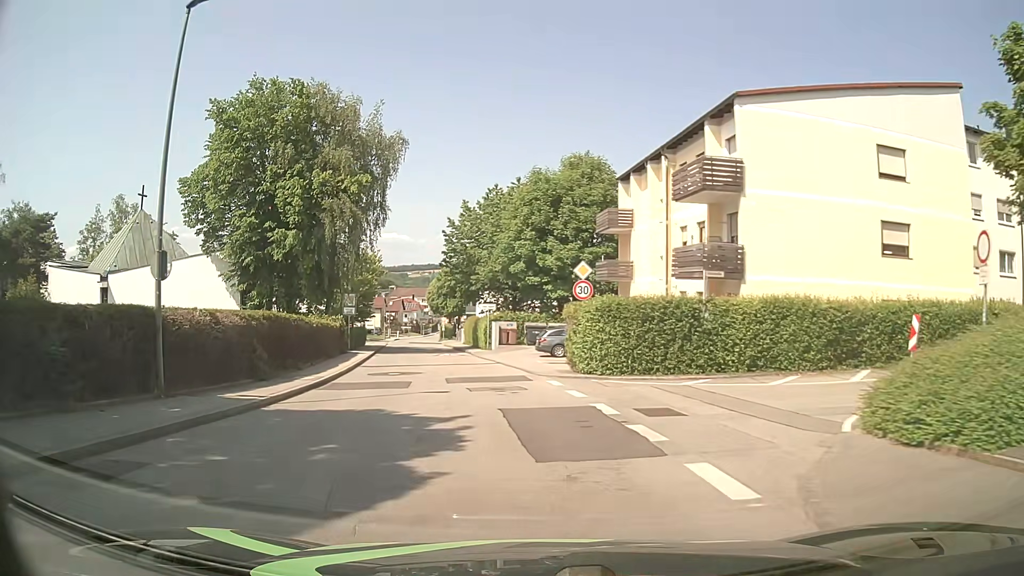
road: unclassified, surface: asphalt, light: Day
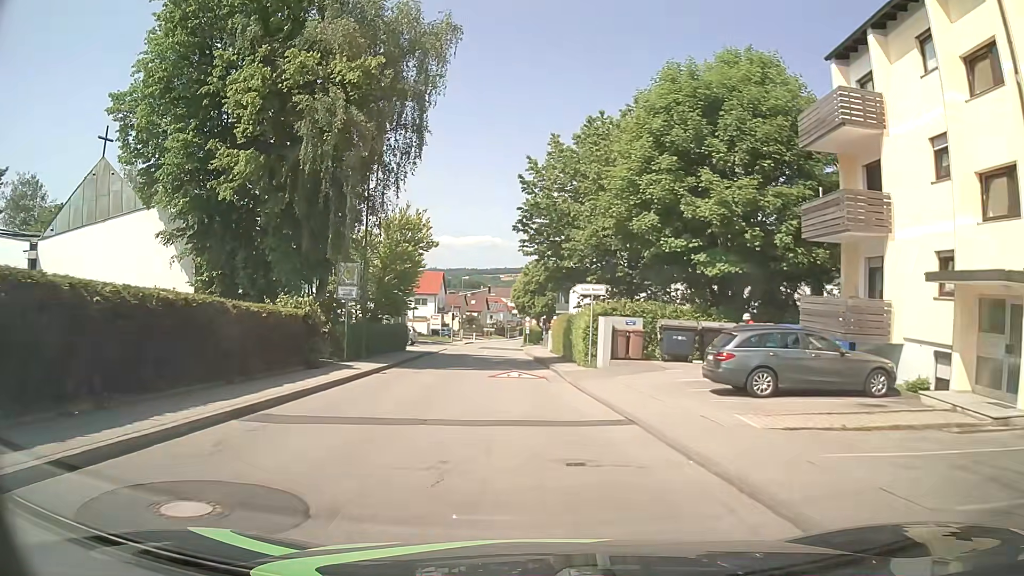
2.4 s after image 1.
(-1.3, +19.2) m; -8°
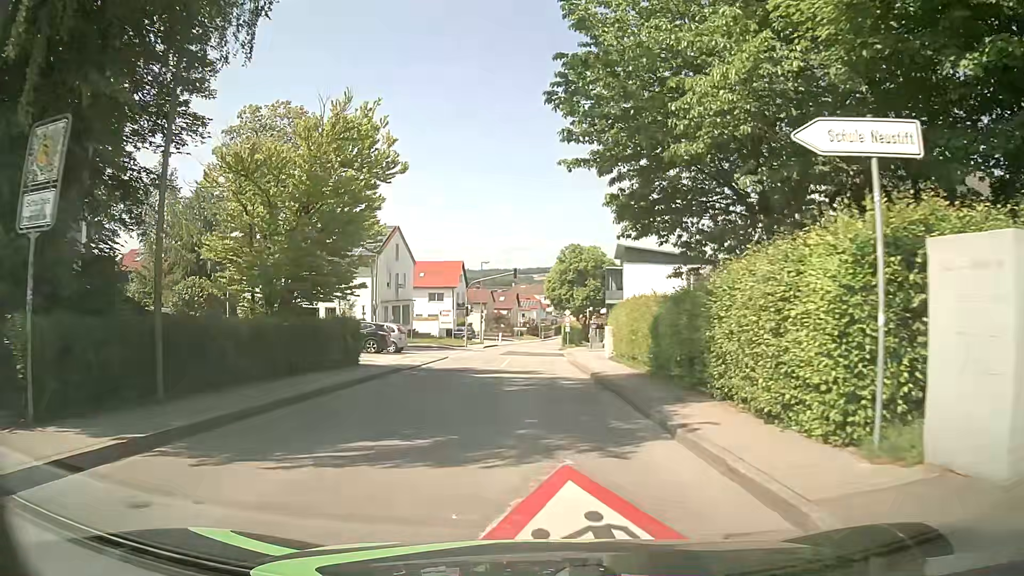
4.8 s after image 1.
(-0.6, +18.7) m; -3°
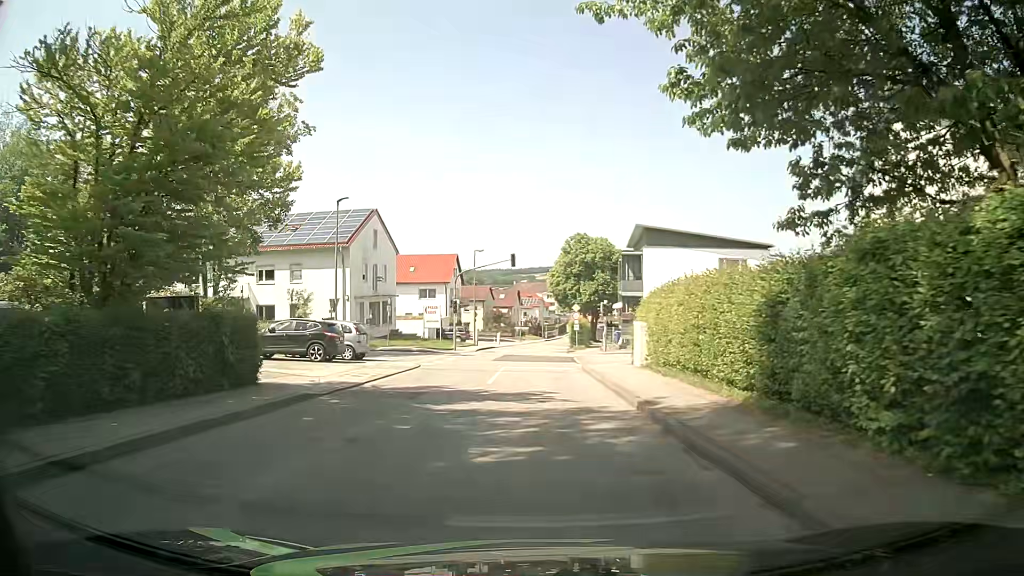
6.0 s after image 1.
(+0.1, +9.1) m; +1°
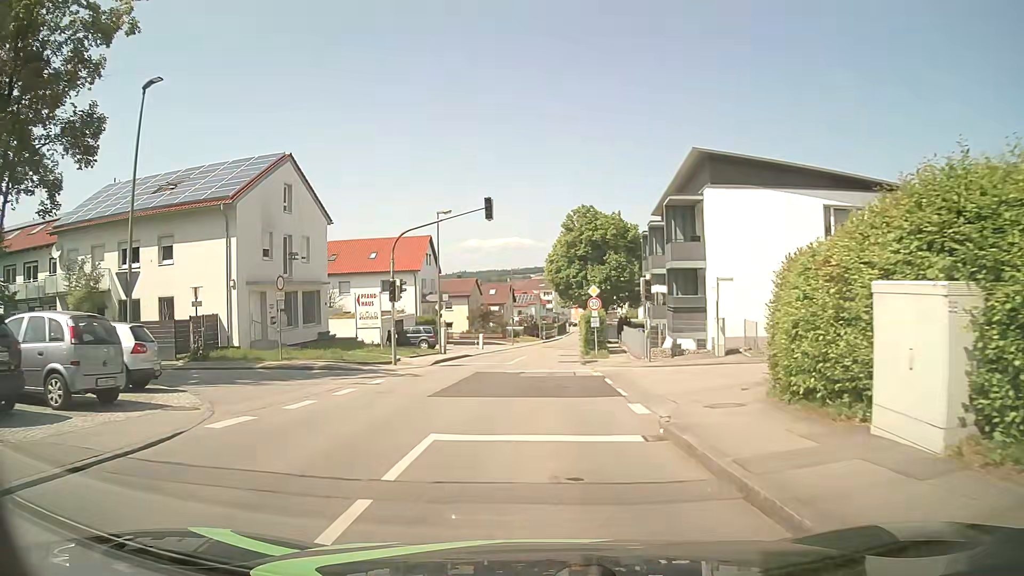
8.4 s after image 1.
(-0.2, +18.1) m; -1°
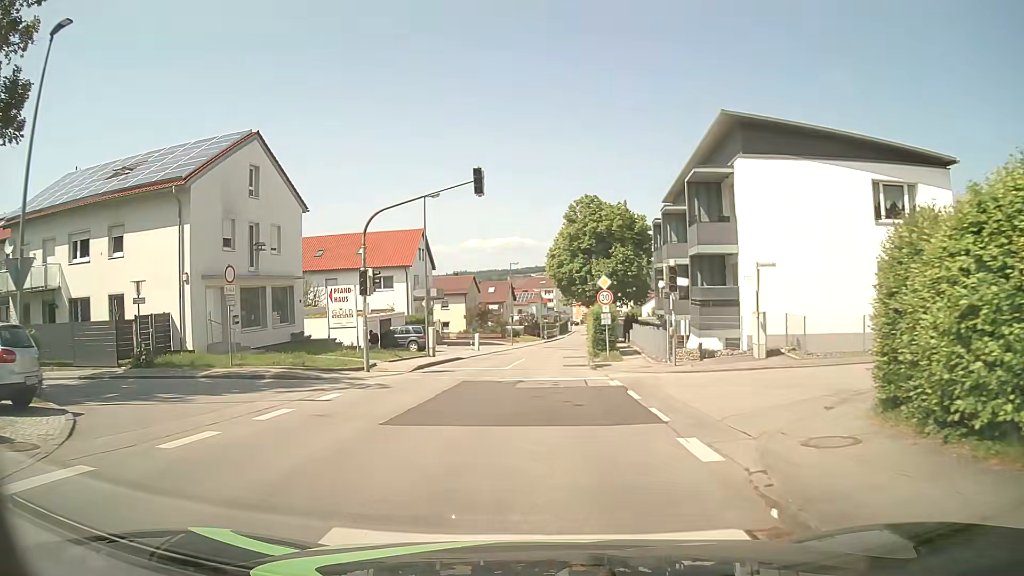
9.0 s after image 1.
(0.0, +4.5) m; +1°
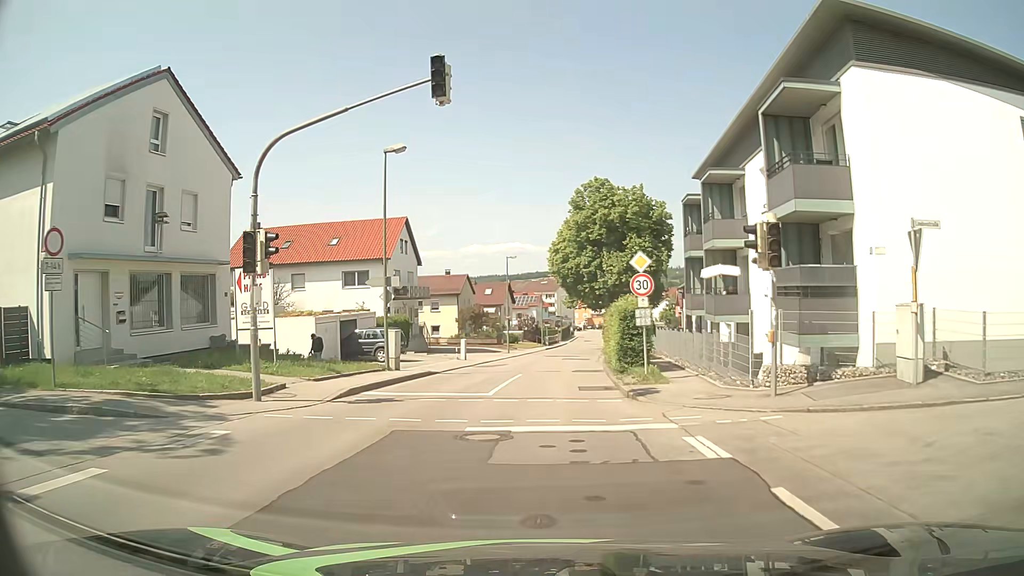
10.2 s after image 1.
(-0.1, +9.0) m; -1°
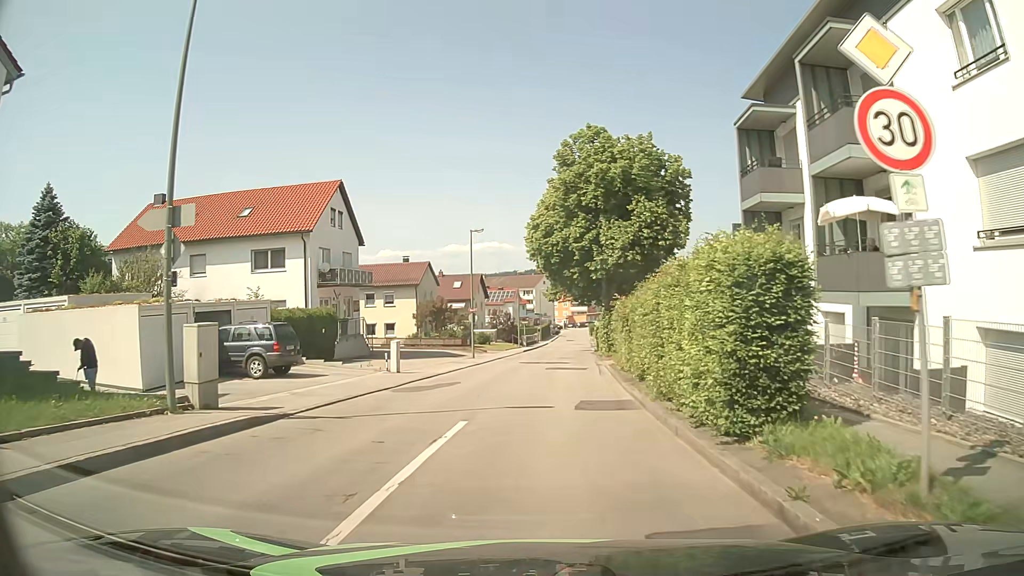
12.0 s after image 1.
(+0.2, +13.5) m; +3°
(0, +10) (0, +20) (+1, +30) (+1, +40) (+2, +50) (+2, +60) (+3, +70) (+4, +80) (+4, +90) (+5, +100) m
